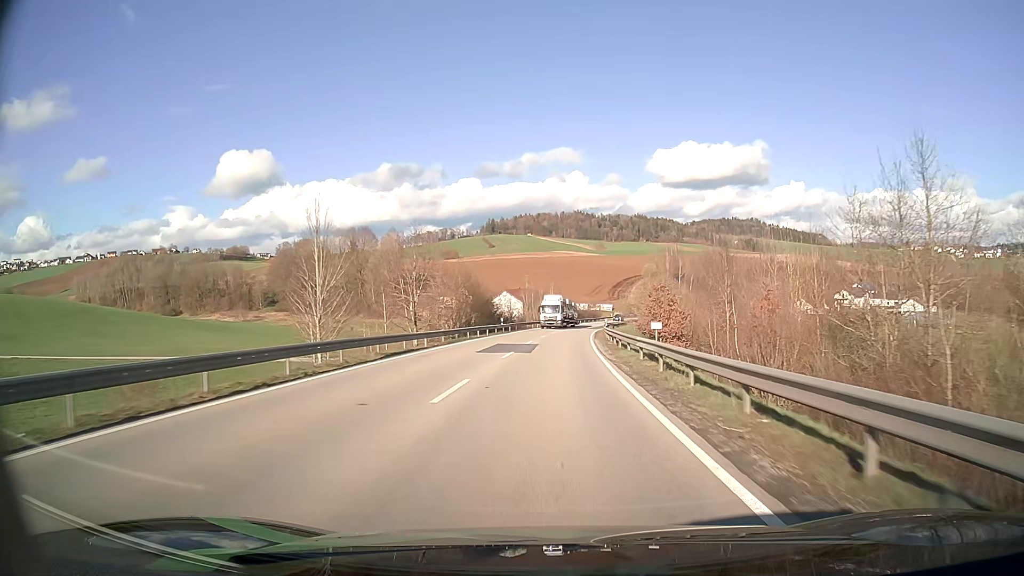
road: secondary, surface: asphalt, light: Day
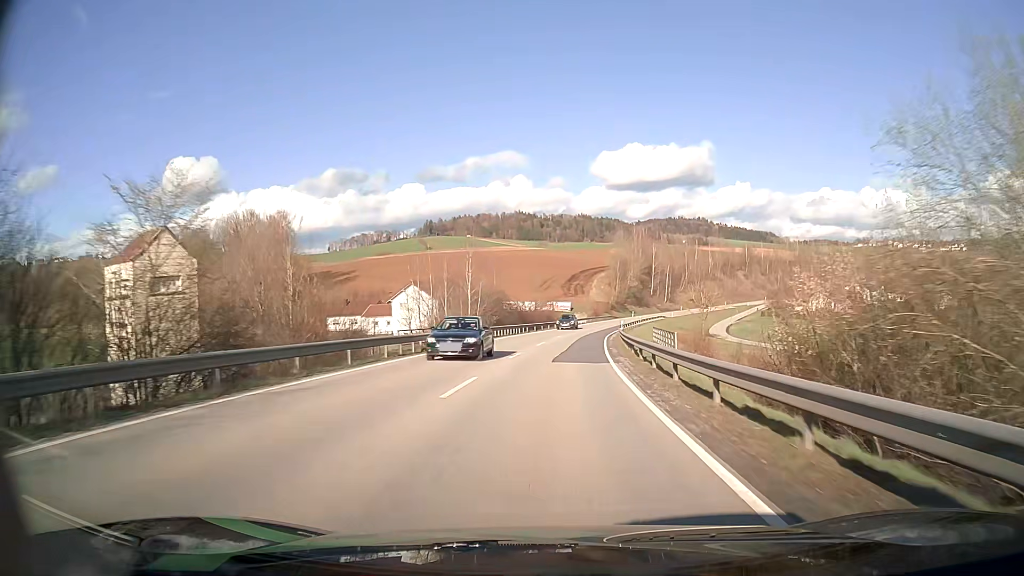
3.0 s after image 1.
(+2.2, +59.1) m; +5°
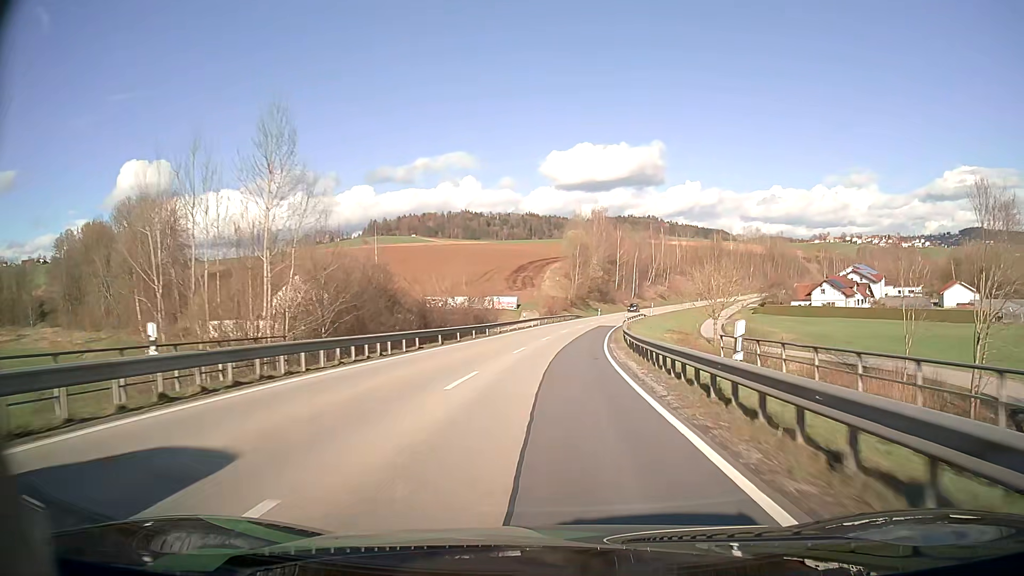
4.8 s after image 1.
(+1.2, +34.8) m; +4°
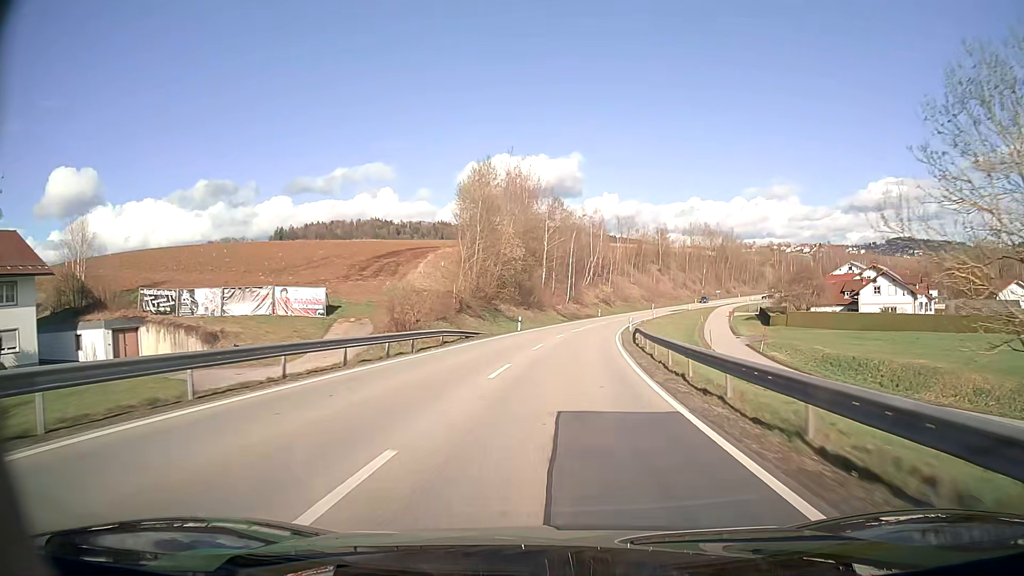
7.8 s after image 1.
(+3.7, +57.5) m; +7°
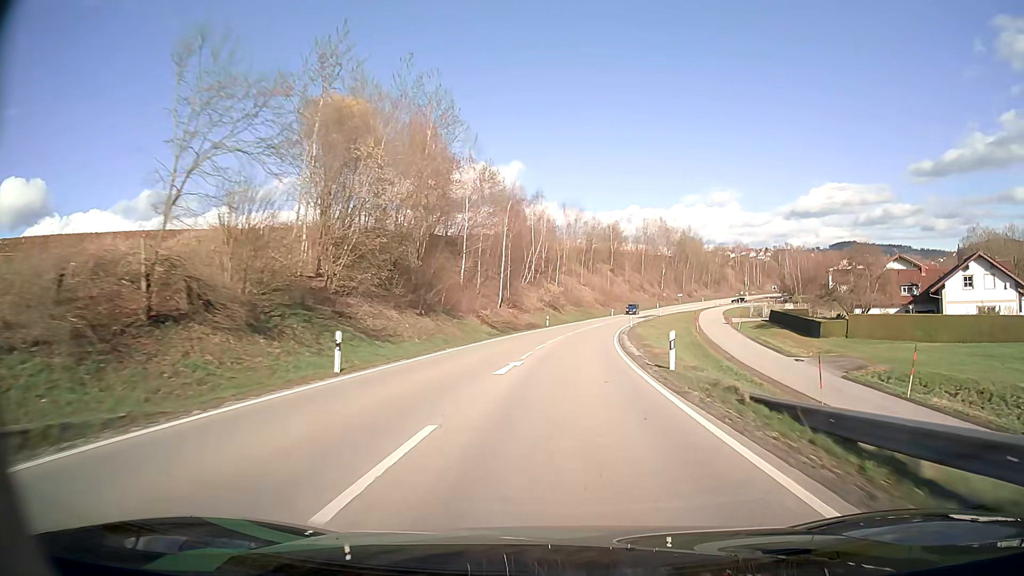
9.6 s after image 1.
(+1.4, +34.5) m; +5°
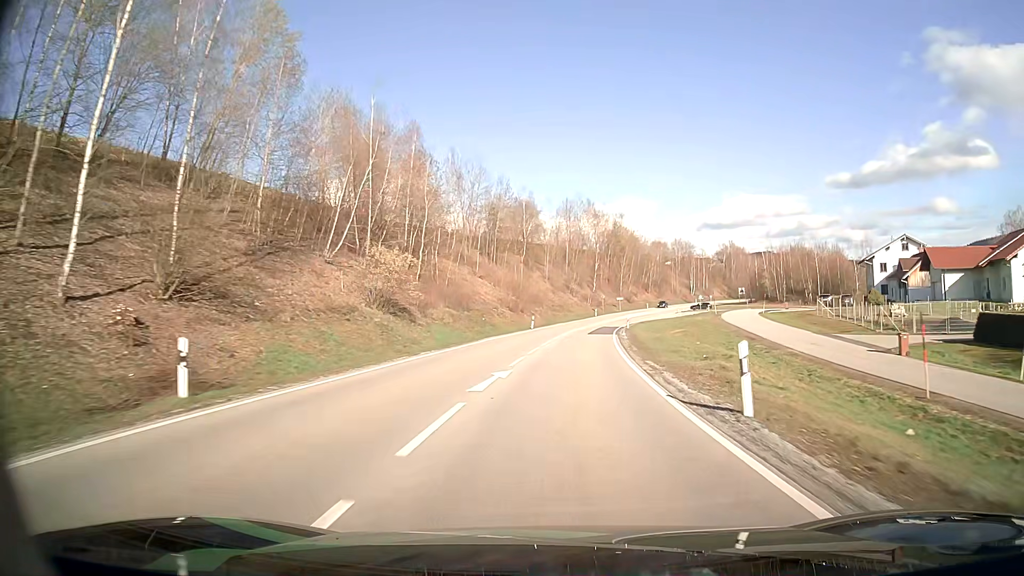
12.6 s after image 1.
(+4.2, +57.9) m; +8°
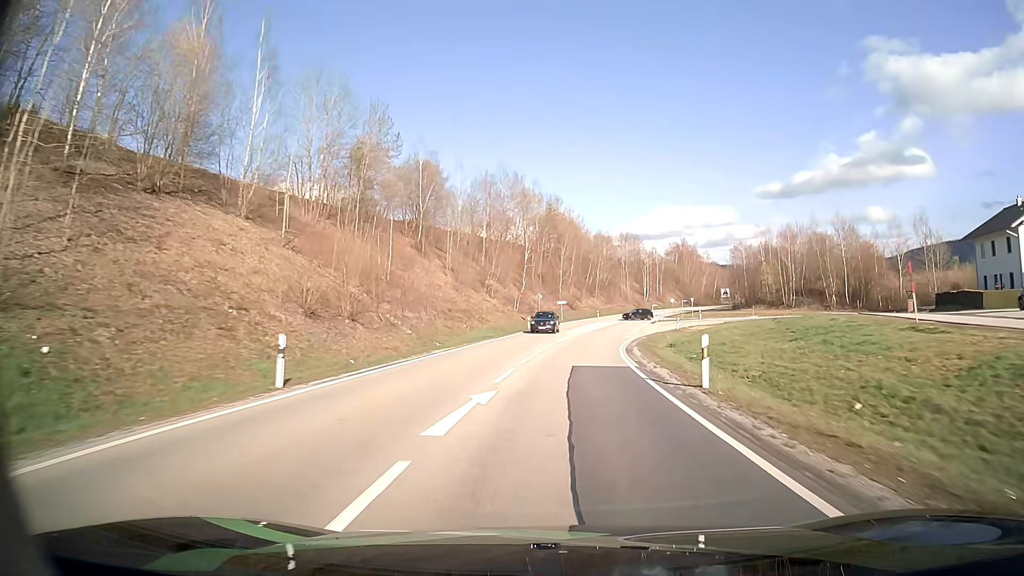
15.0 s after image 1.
(+2.5, +46.8) m; +6°
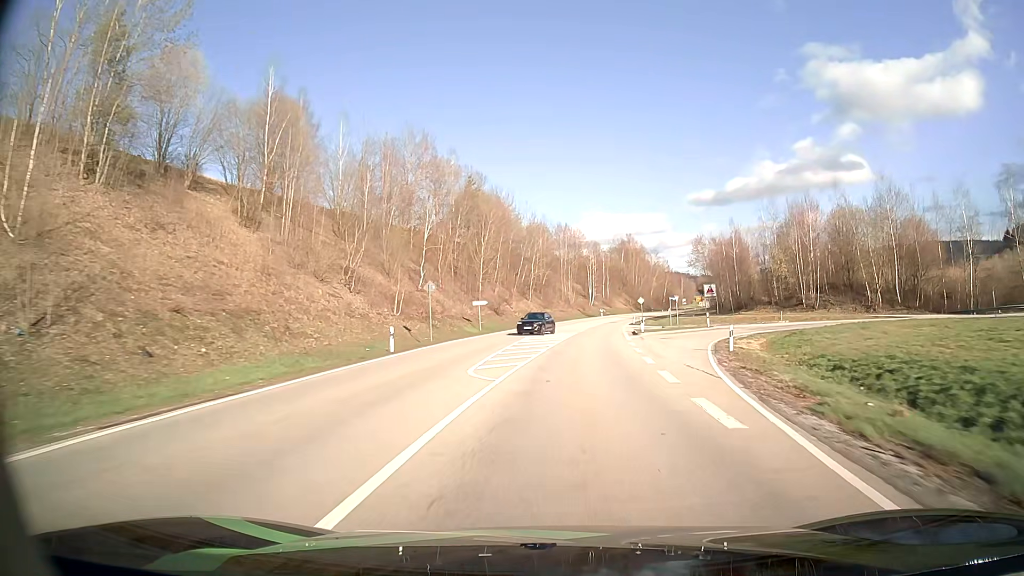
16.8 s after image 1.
(+1.7, +35.0) m; +6°
(0, +10) (+1, +20) (+1, +30) (+2, +40) (+3, +50) (+5, +60) (+6, +70) (+8, +80) (+9, +89) (+12, +99) m
